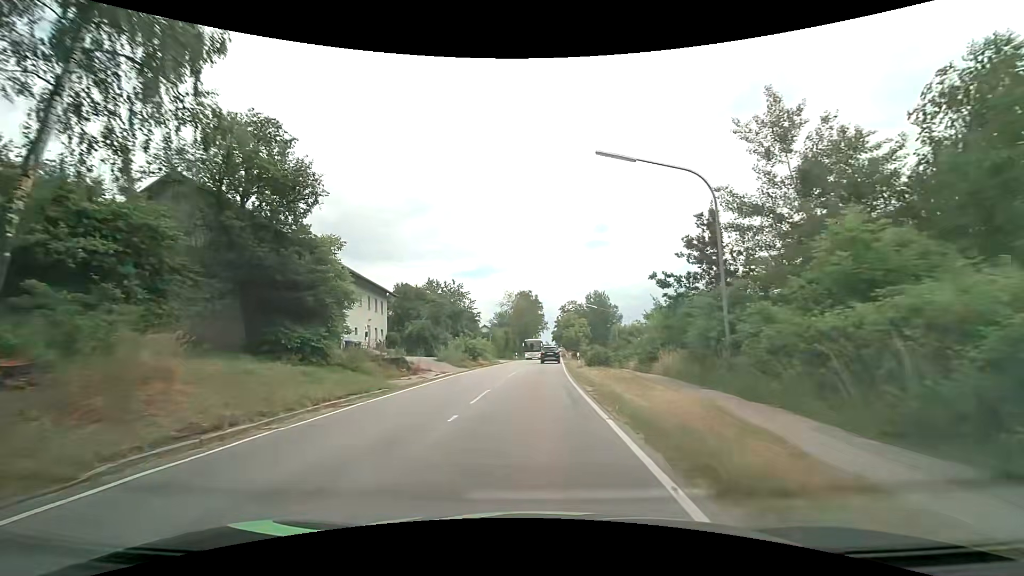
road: tertiary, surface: asphalt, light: Day
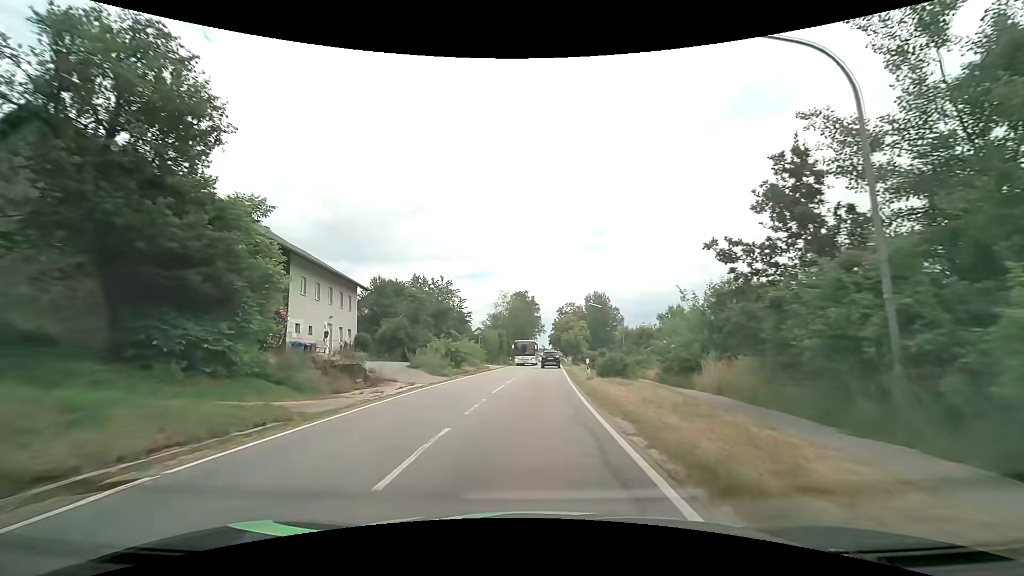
(0.0, +7.1) m; 0°
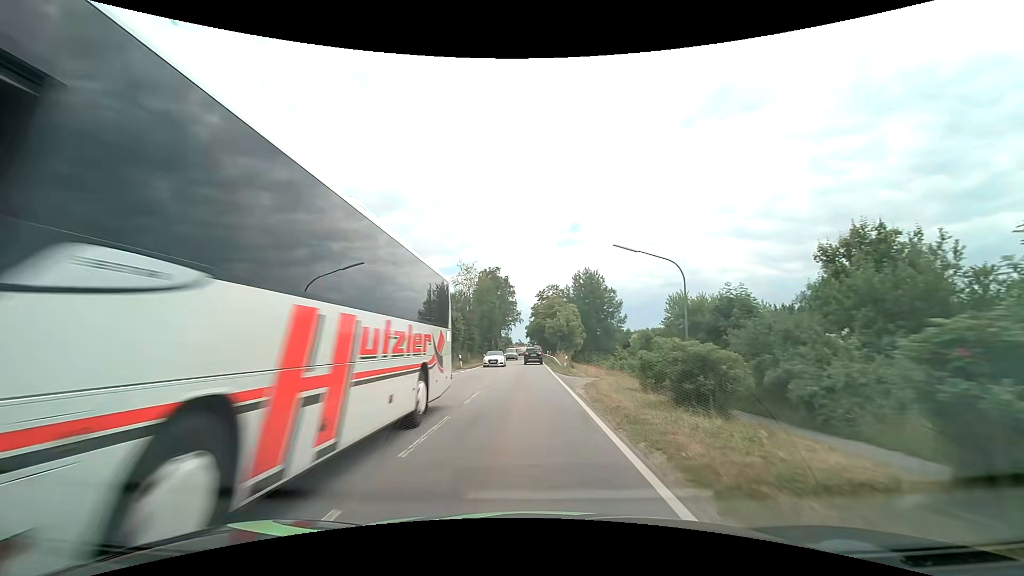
(+0.7, +28.9) m; +3°
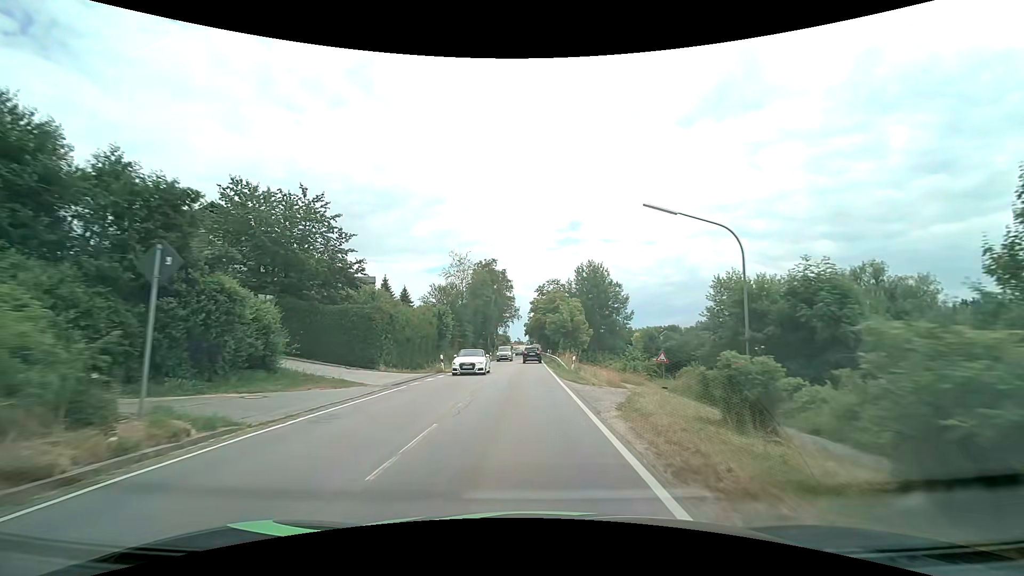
(0.0, +7.4) m; 0°
(0, +10) (0, +20) (0, +30) (0, +40) (0, +50) (0, +60) (0, +70) (0, +80) (0, +90) (0, +100) m
